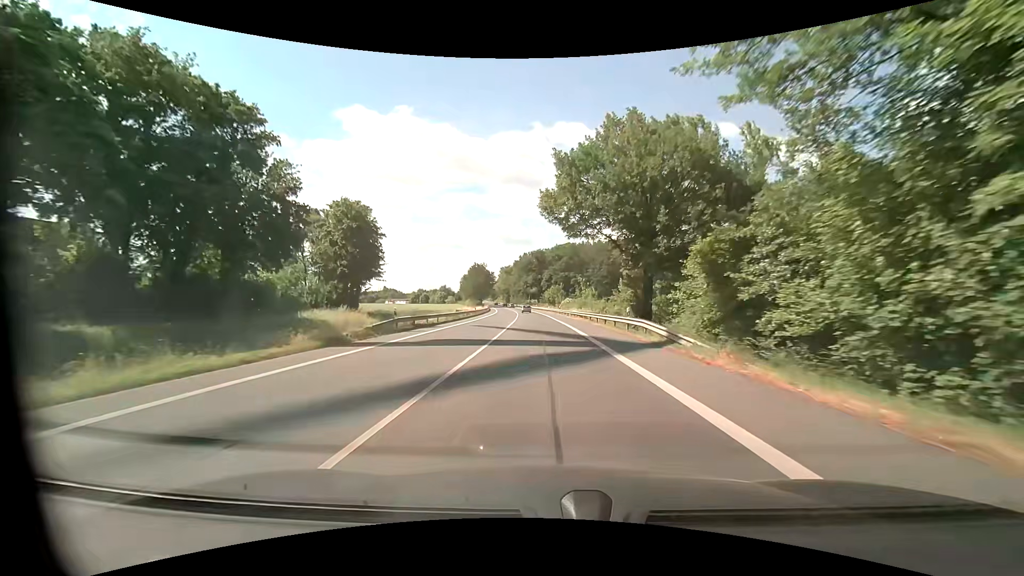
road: primary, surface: asphalt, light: Day
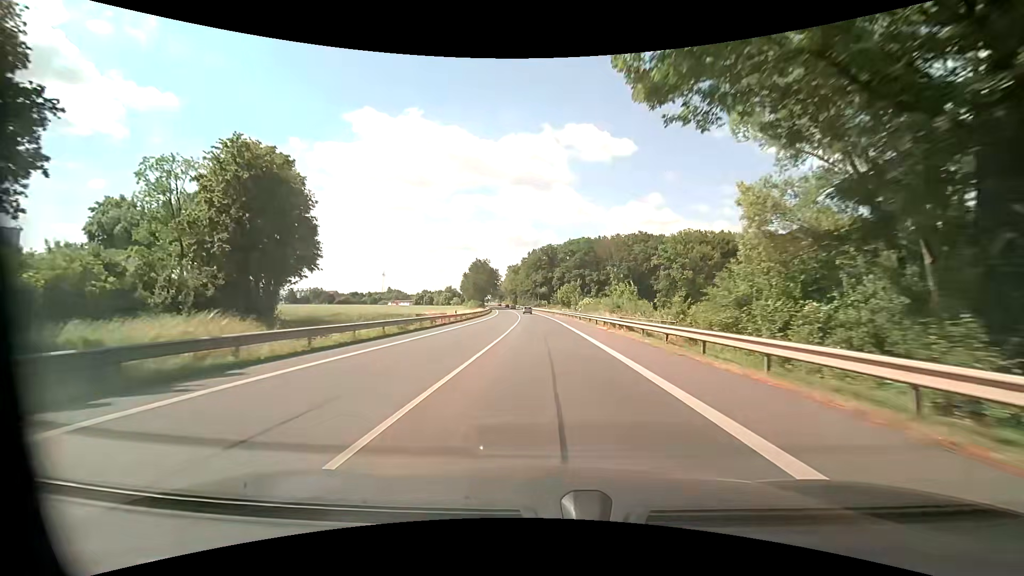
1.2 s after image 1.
(-0.2, +23.2) m; -1°
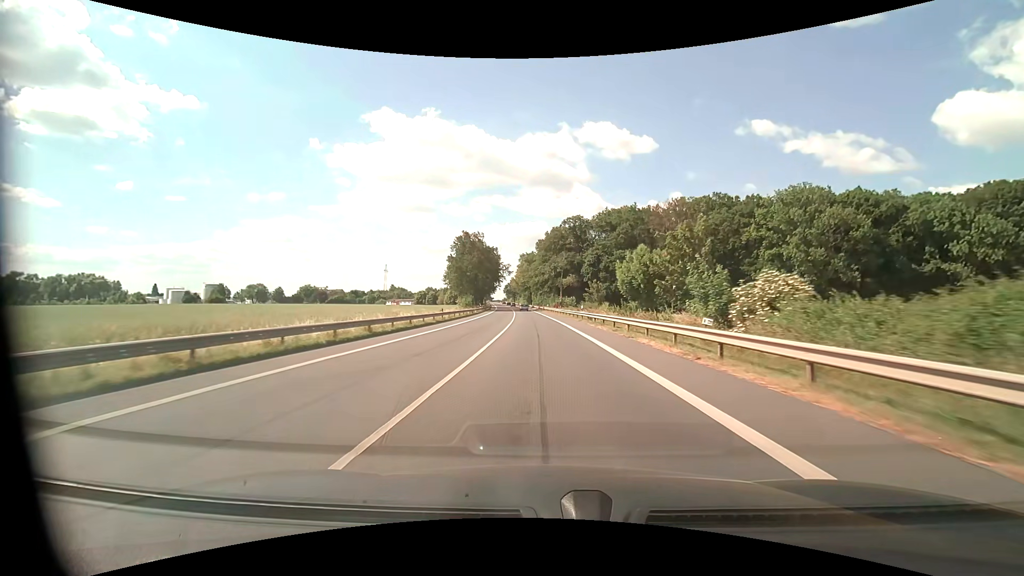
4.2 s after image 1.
(-0.8, +58.1) m; -2°
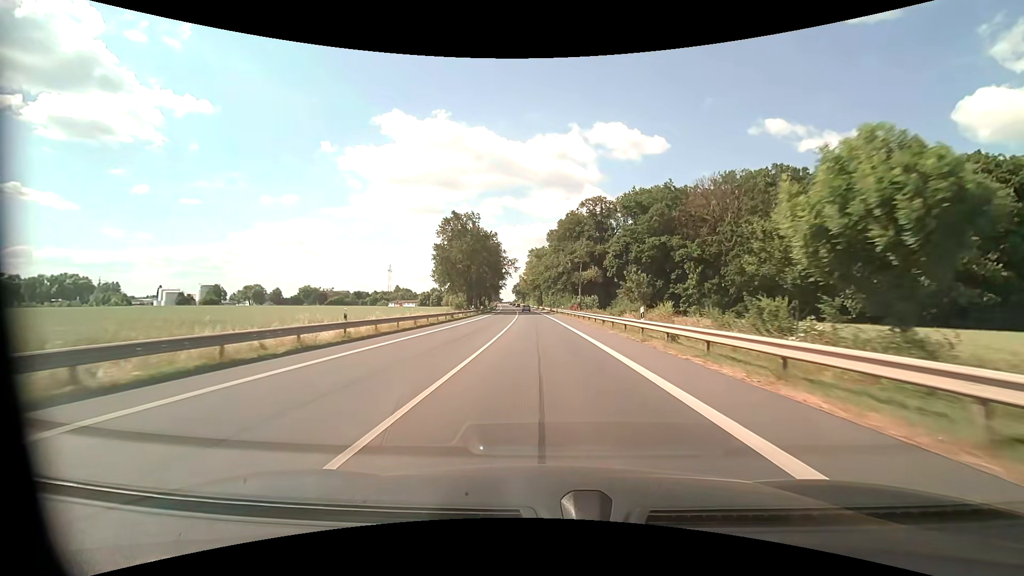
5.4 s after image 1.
(-0.2, +23.2) m; -1°
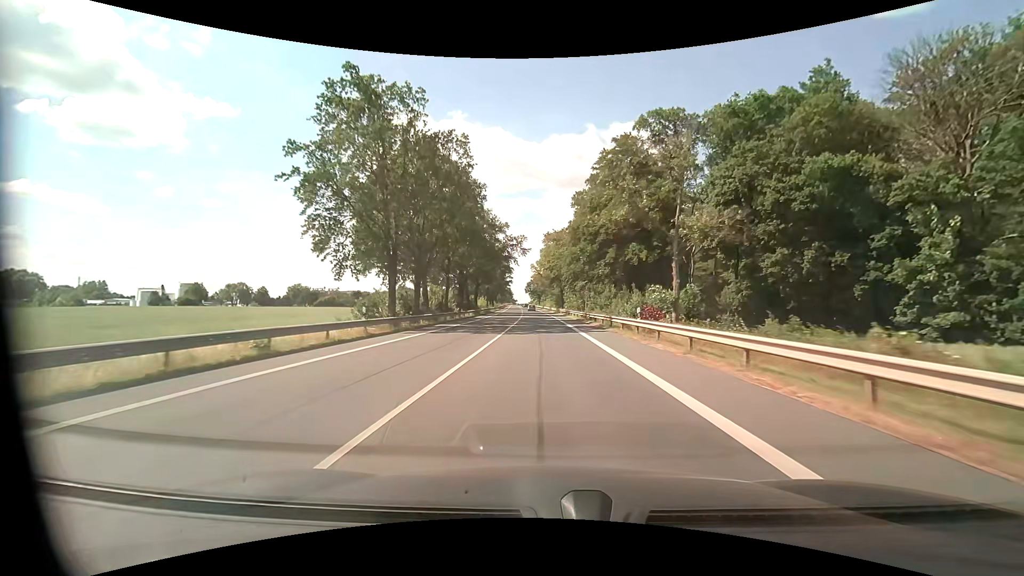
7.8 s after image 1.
(-0.8, +46.4) m; -2°
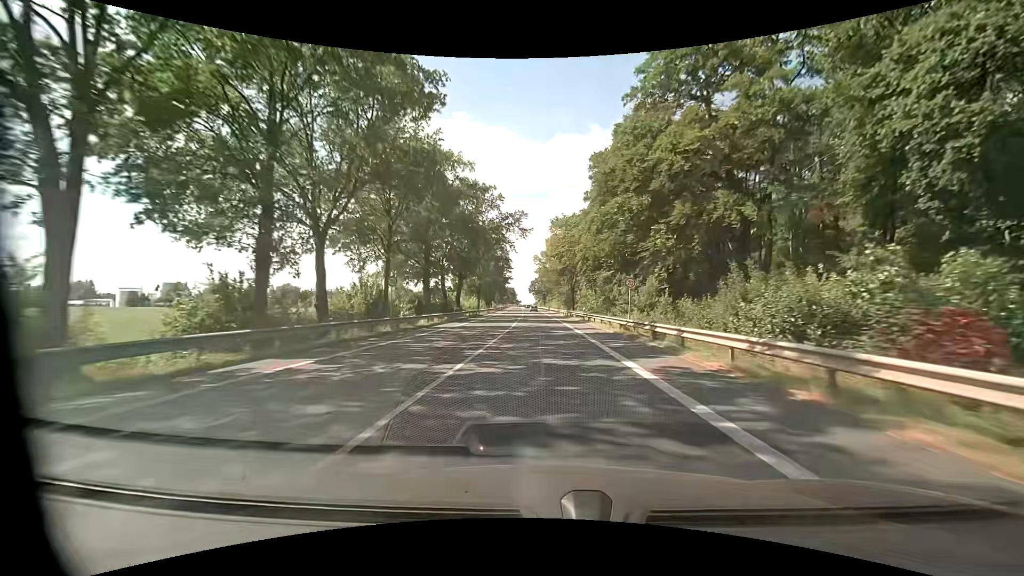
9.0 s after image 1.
(-0.1, +23.2) m; -1°
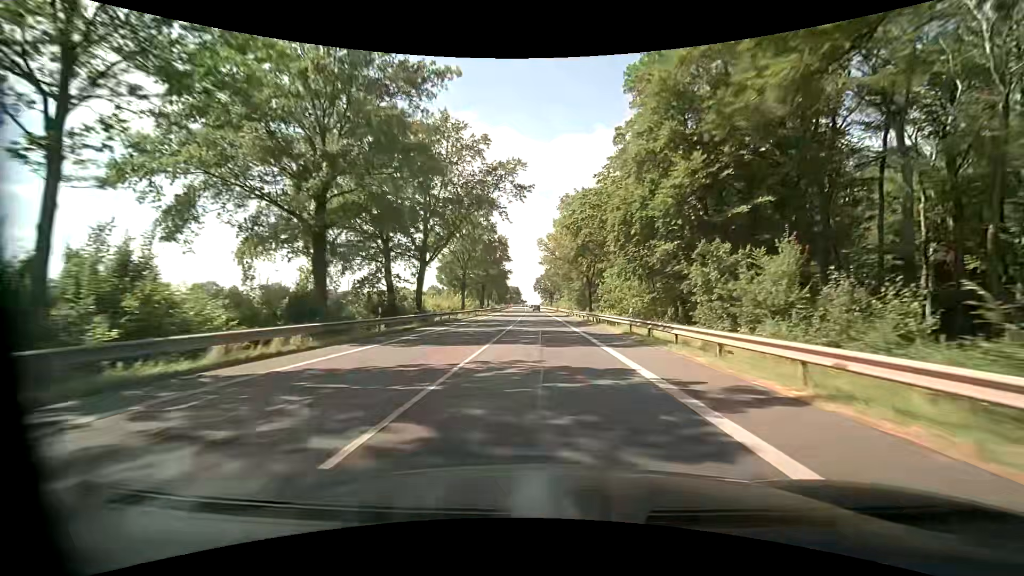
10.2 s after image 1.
(0.0, +23.2) m; 0°
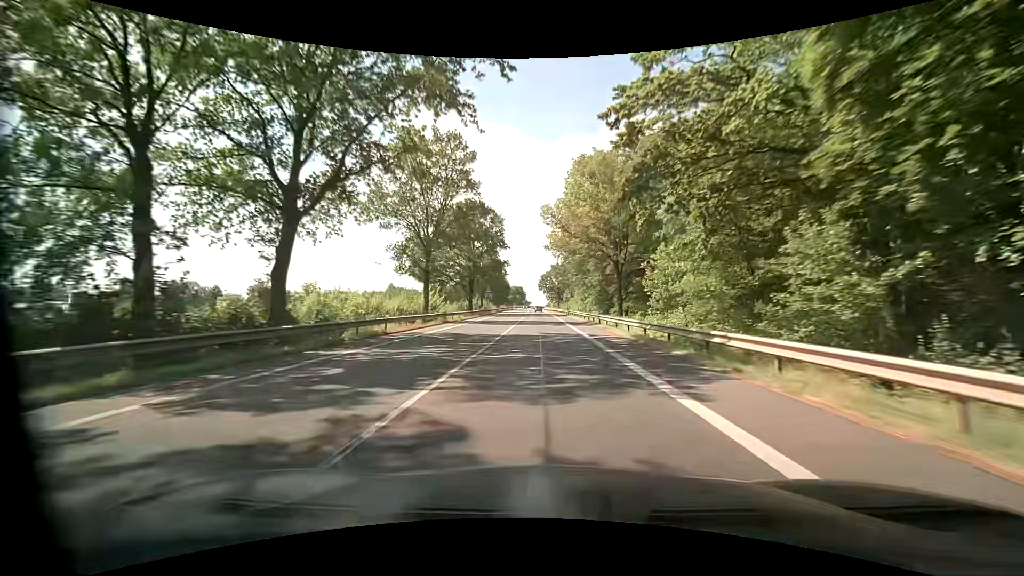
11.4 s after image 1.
(-0.2, +23.2) m; 0°
(0, +10) (0, +20) (0, +30) (-1, +40) (-1, +50) (-1, +60) (-1, +70) (-2, +80) (-2, +90) (-2, +100) m
